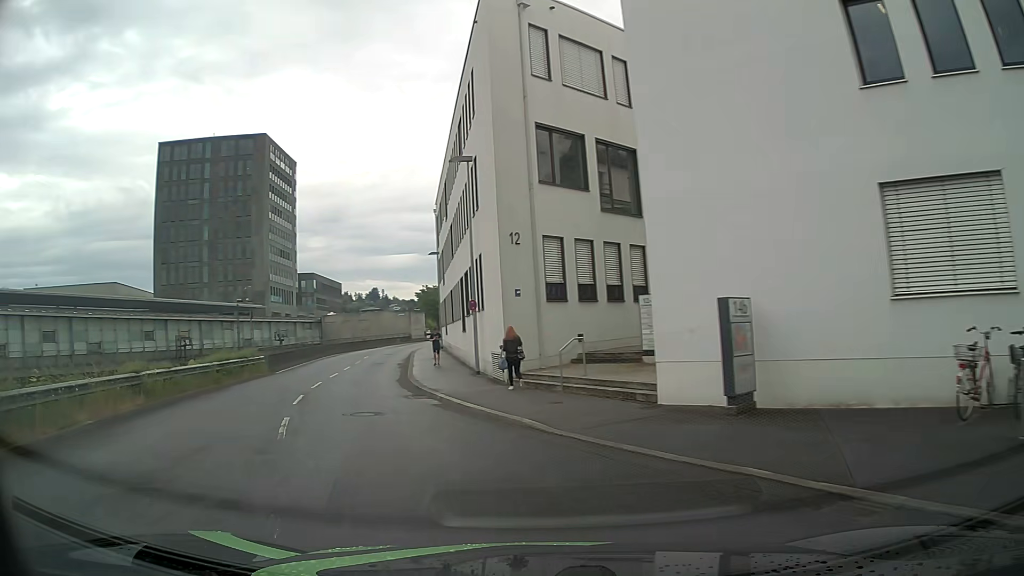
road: residential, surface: asphalt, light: Day
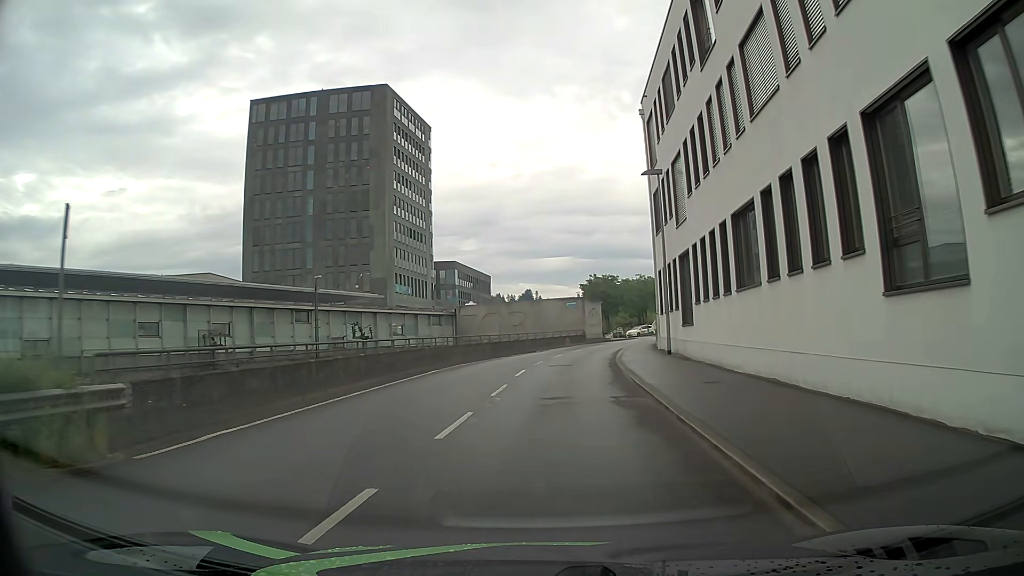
(-5.8, +25.0) m; -13°
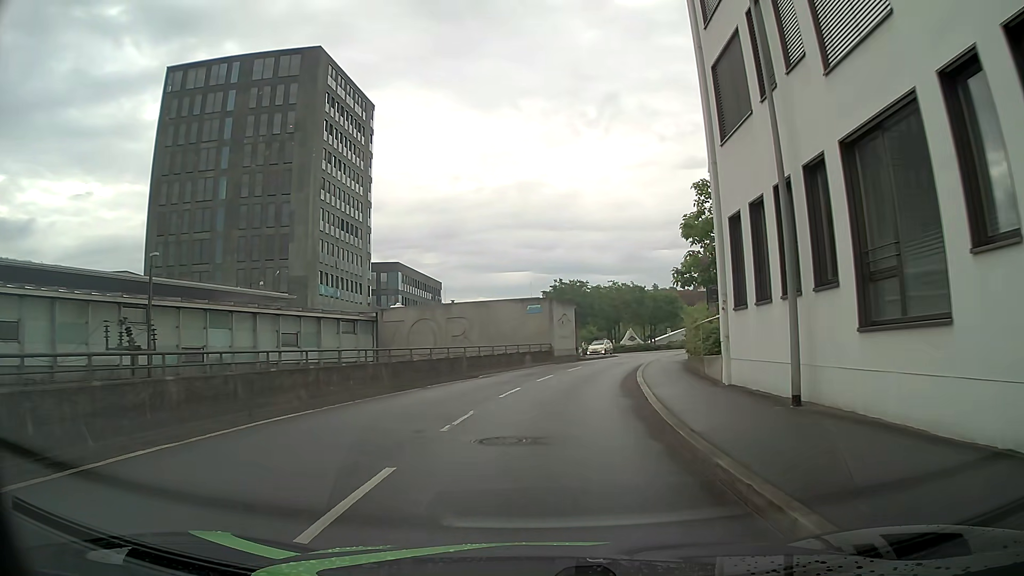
(+0.9, +16.9) m; +4°
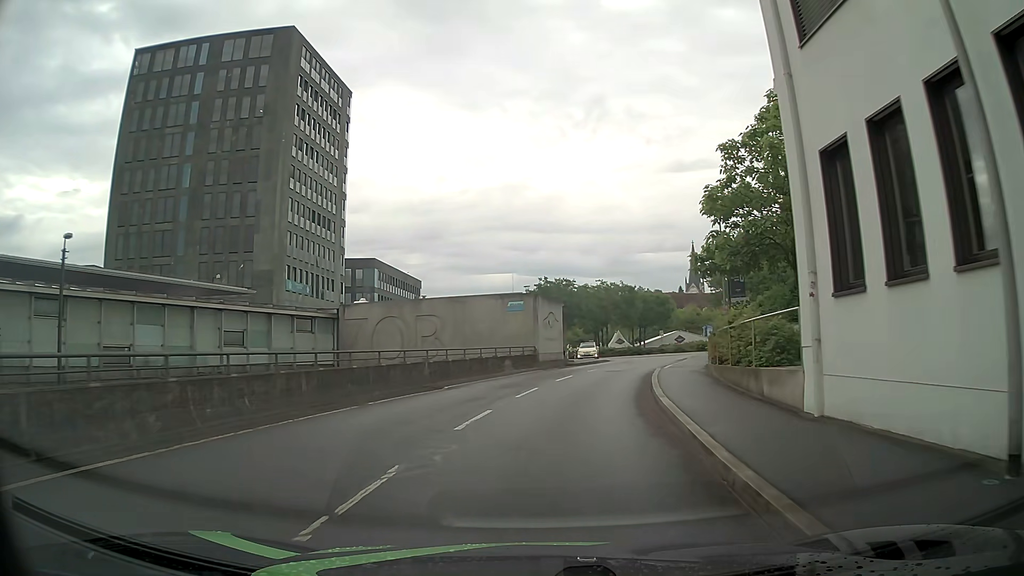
(+0.1, +5.7) m; +2°
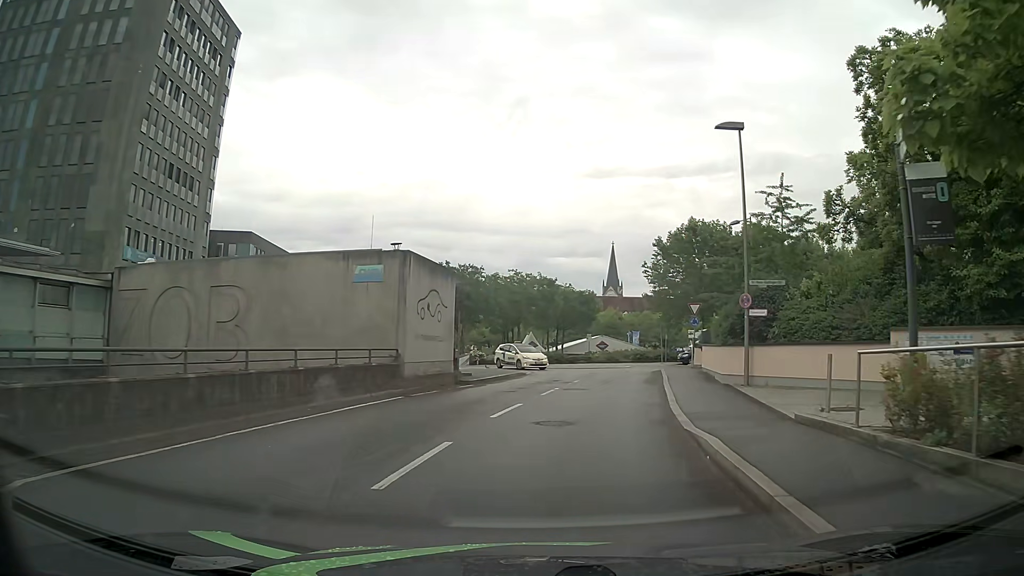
(+0.9, +16.3) m; +8°
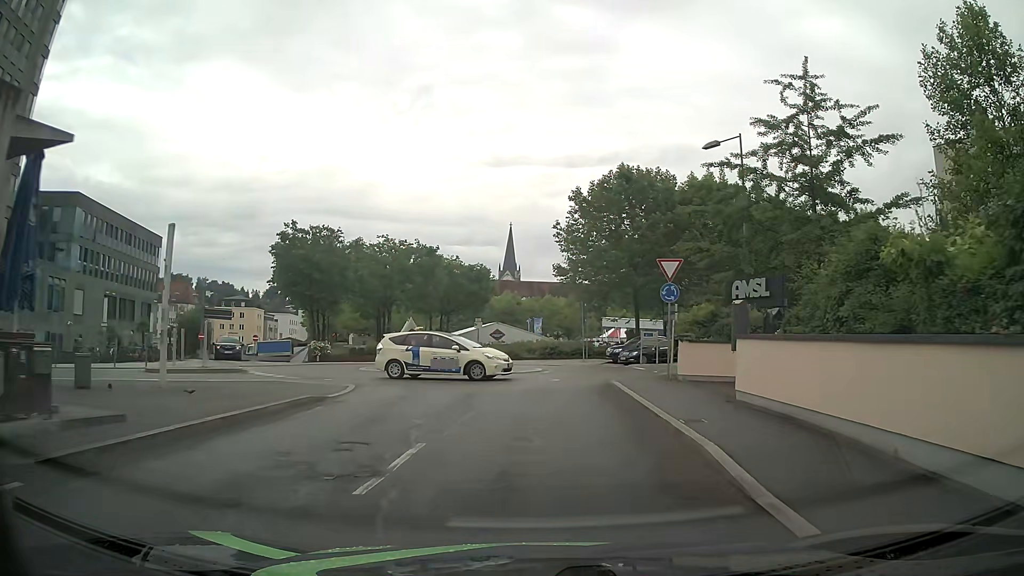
(+1.6, +17.8) m; +9°
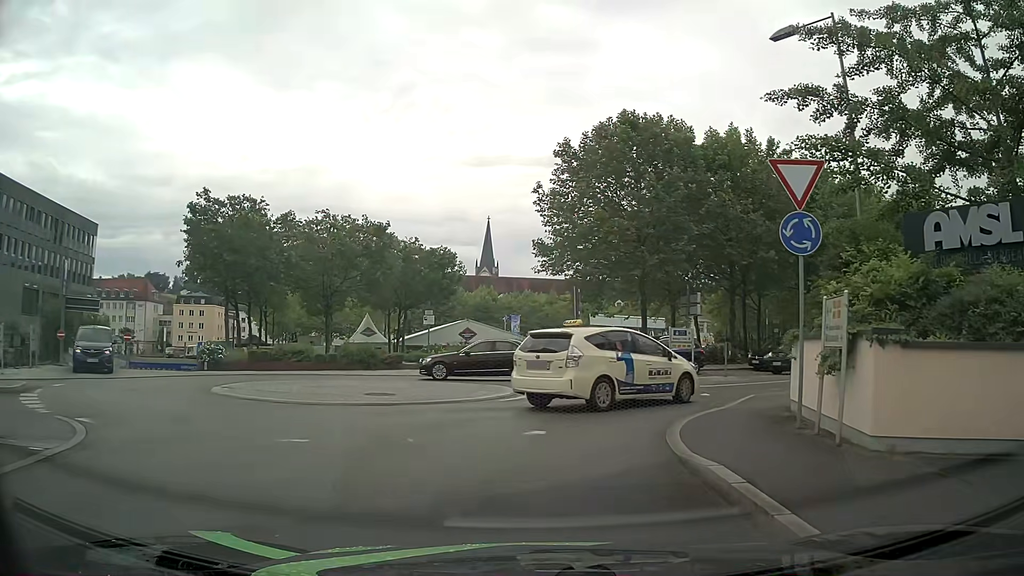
(+0.2, +11.9) m; +1°
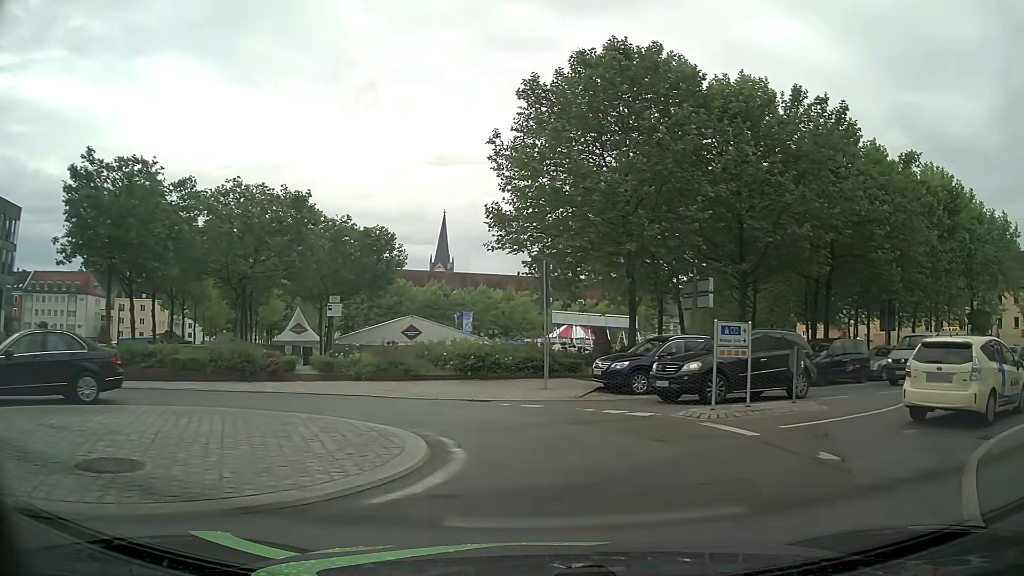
(+0.1, +9.5) m; +5°
(+3, +9) (+11, +15) (+20, +20) (+29, +25) (+38, +29) (+48, +31) (+58, +32) (+68, +32) (+77, +30) (+86, +25) m
